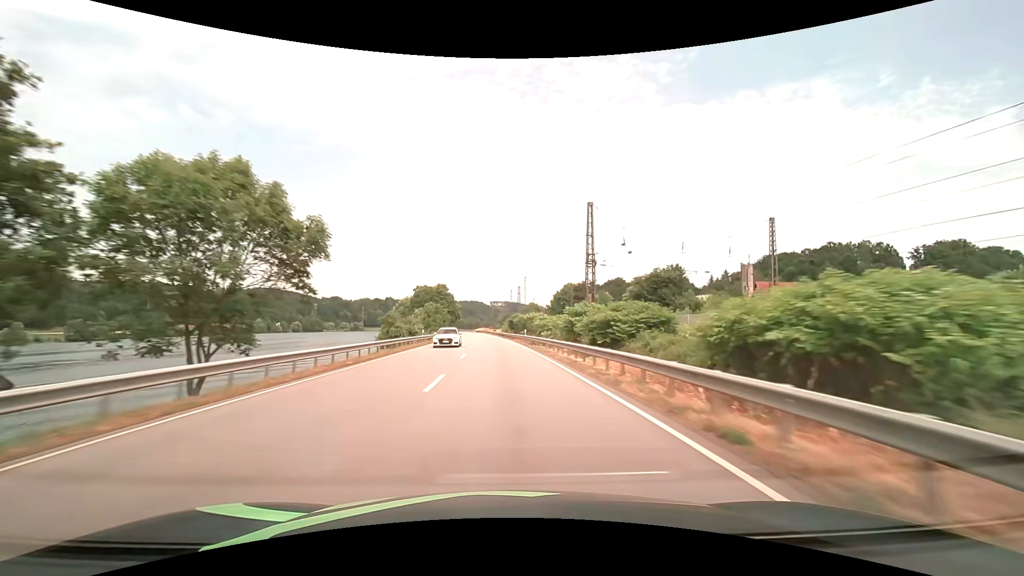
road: primary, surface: asphalt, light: Day
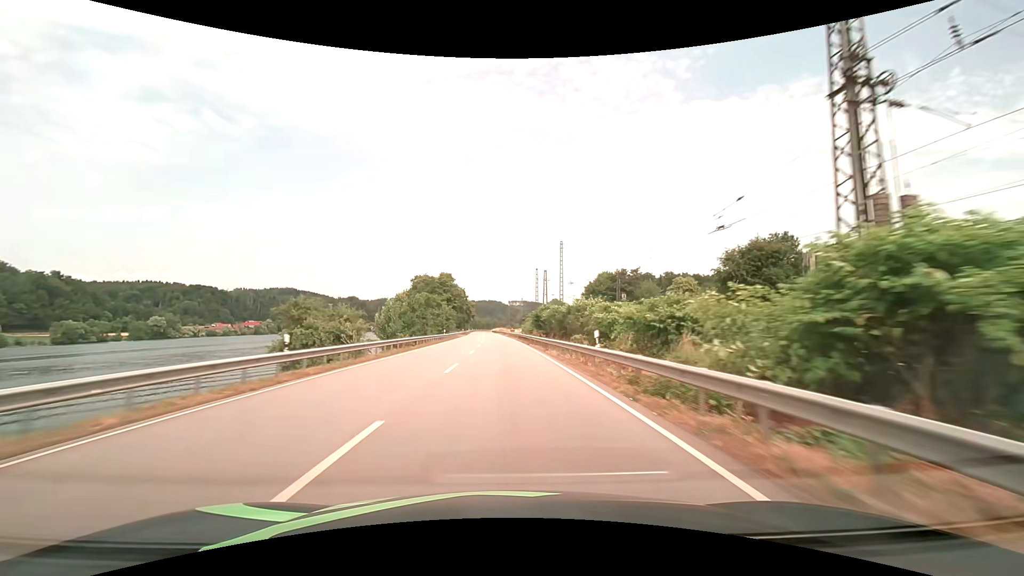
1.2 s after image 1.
(-0.5, +31.7) m; -2°
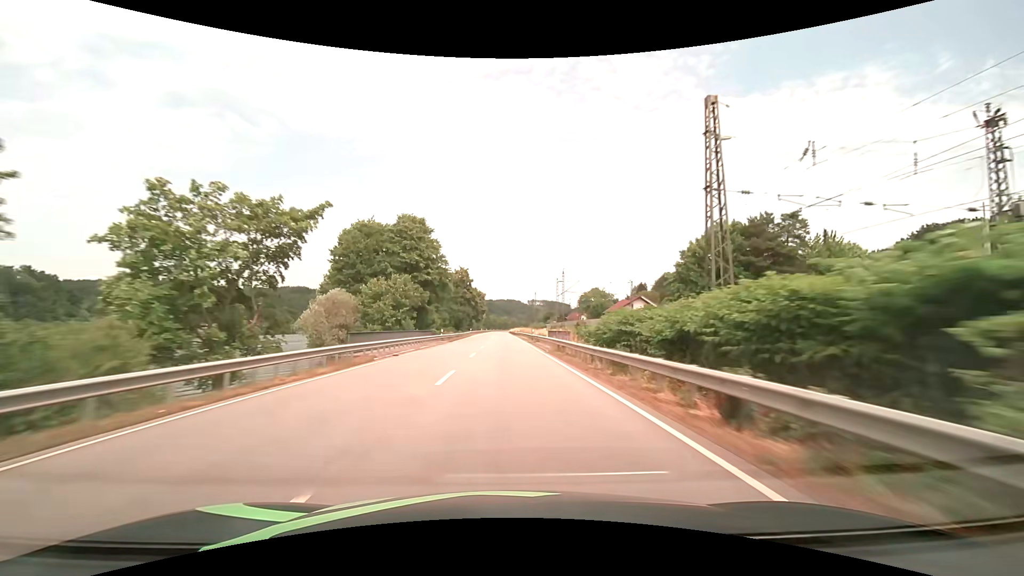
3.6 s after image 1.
(-1.6, +63.4) m; -2°
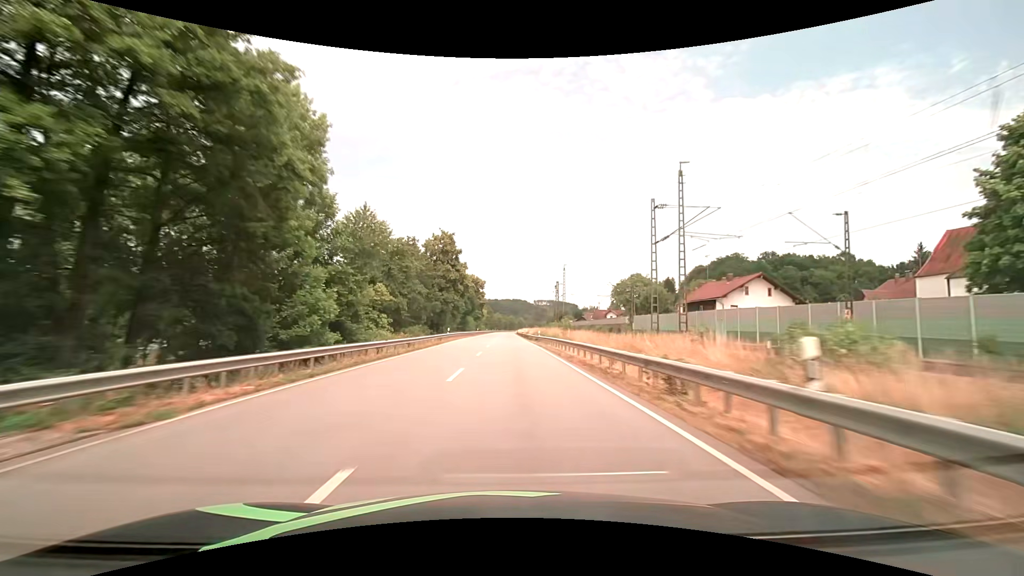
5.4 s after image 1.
(-0.4, +47.5) m; -1°
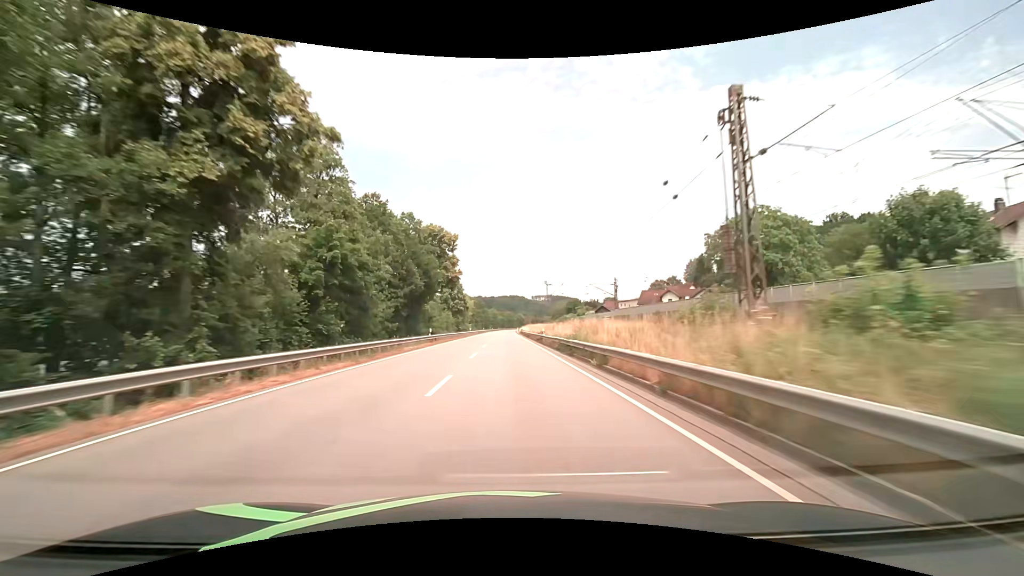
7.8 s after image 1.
(+0.1, +63.3) m; 0°
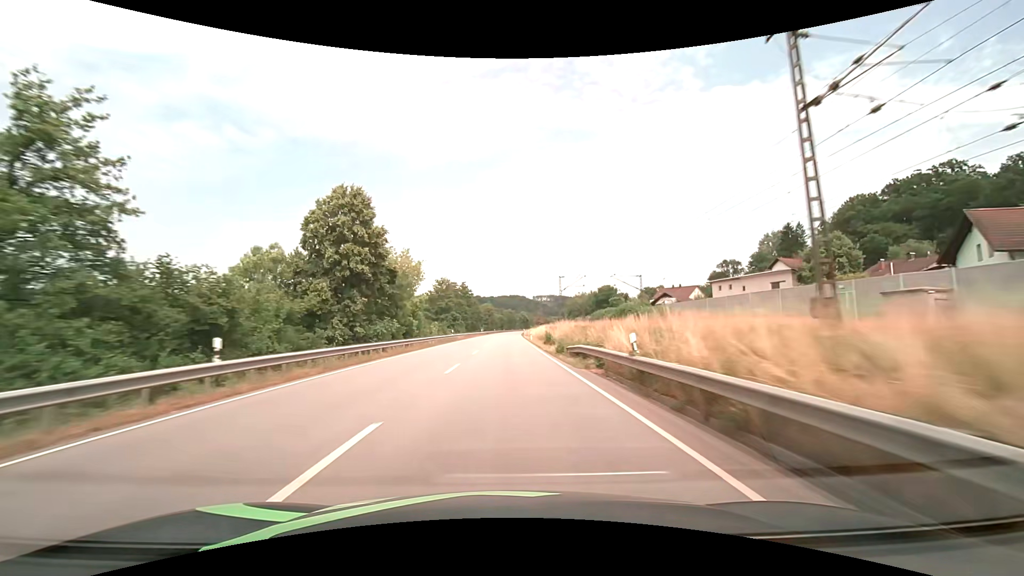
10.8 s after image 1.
(-0.3, +79.1) m; 0°
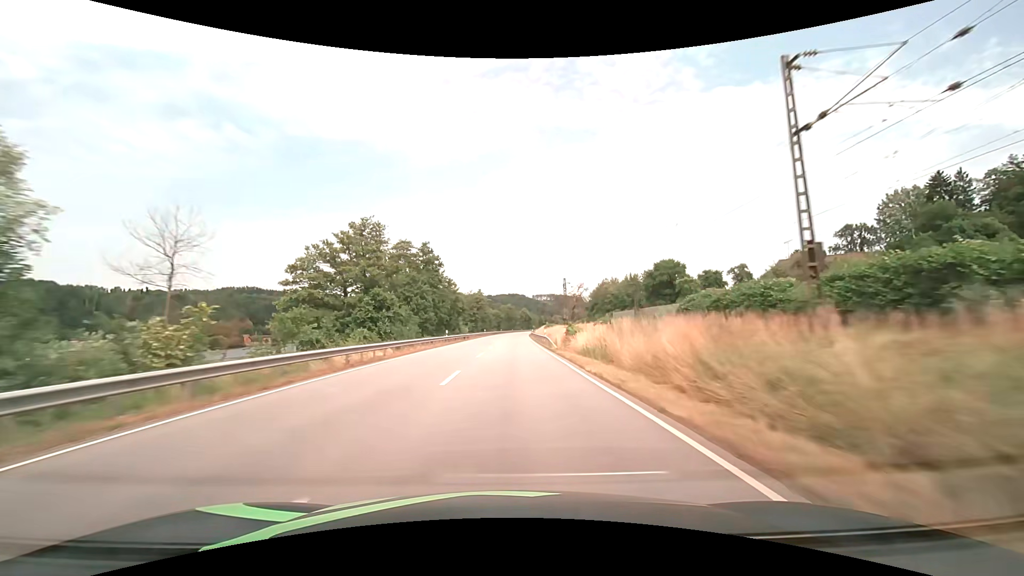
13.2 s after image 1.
(-0.1, +63.3) m; 0°
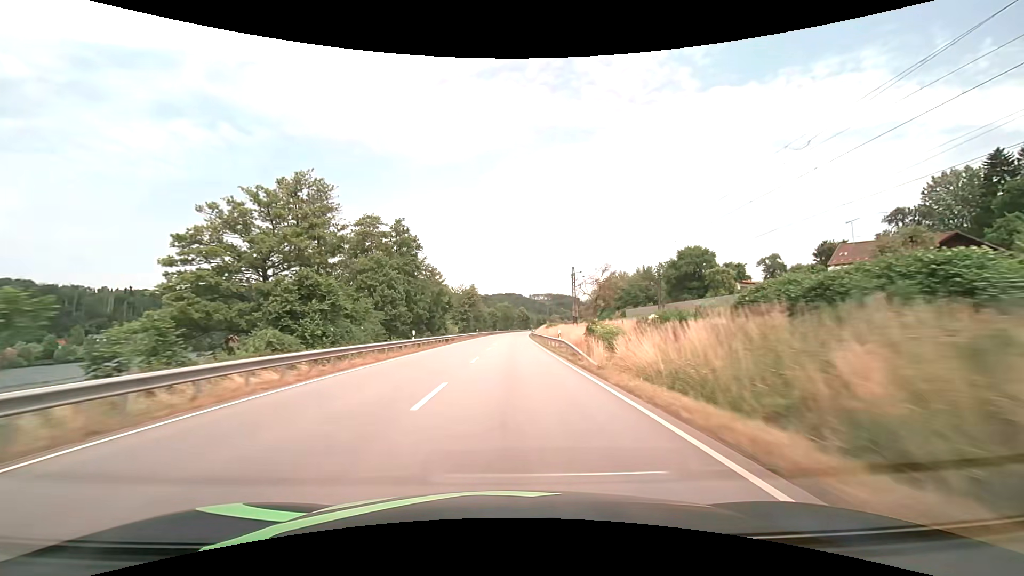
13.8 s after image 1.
(+0.1, +15.8) m; 0°
(0, +10) (0, +20) (0, +30) (0, +40) (+1, +50) (+1, +60) (+1, +70) (+1, +80) (+2, +90) (+2, +100) m
